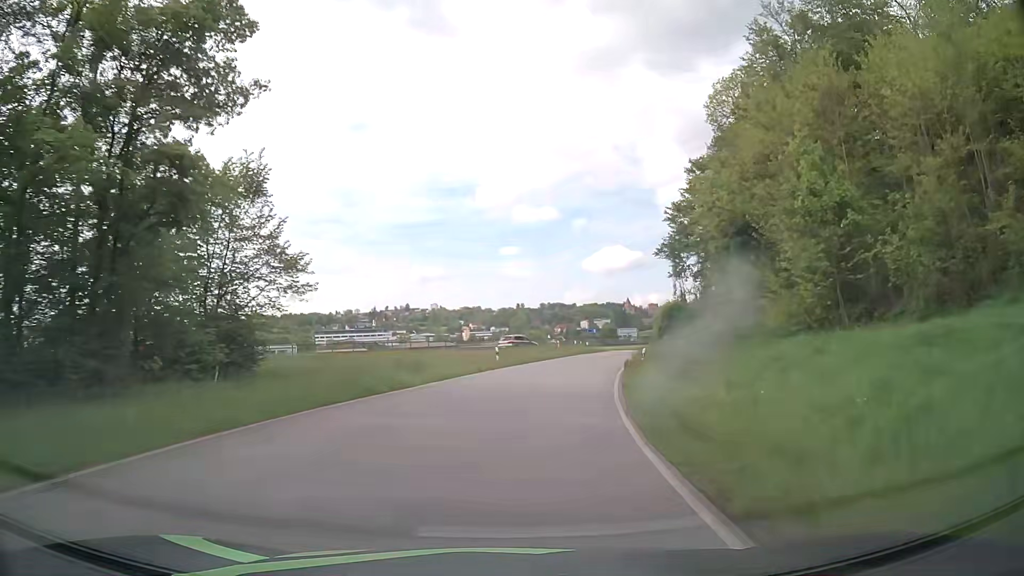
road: primary_link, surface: asphalt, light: Day
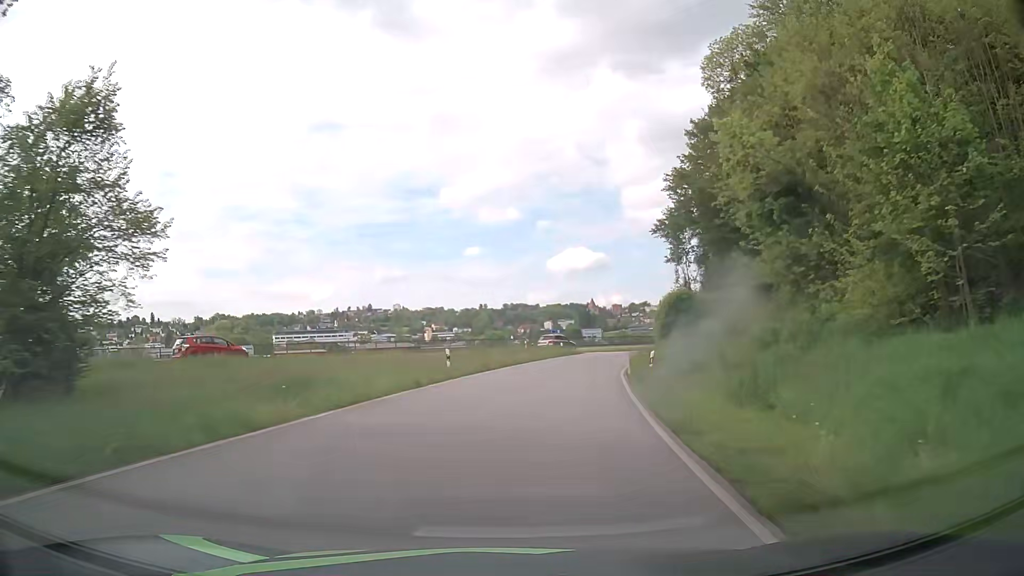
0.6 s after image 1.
(+0.3, +9.7) m; +3°
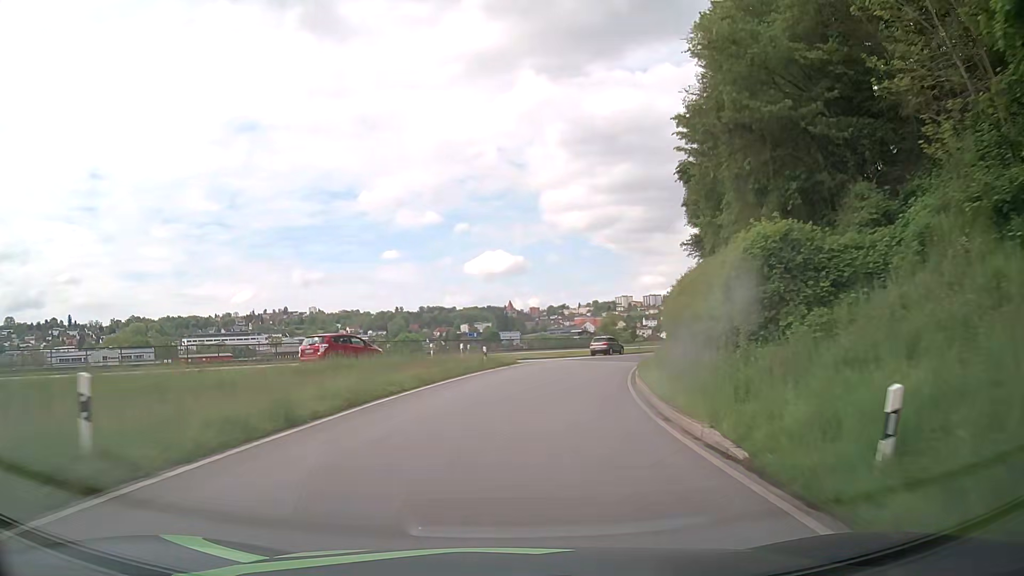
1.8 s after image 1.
(+1.1, +19.3) m; +7°
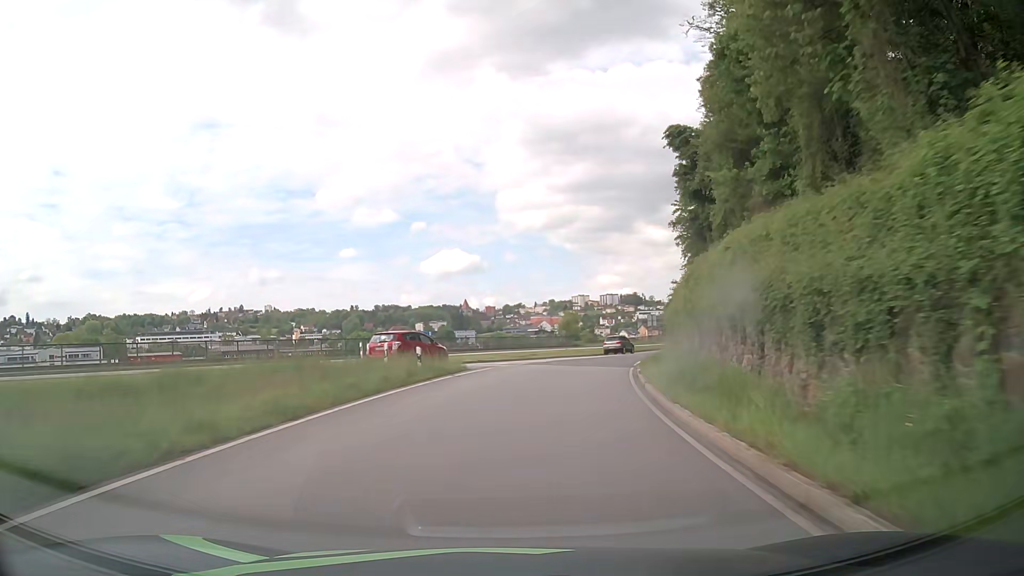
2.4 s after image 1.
(+0.3, +9.4) m; +4°
